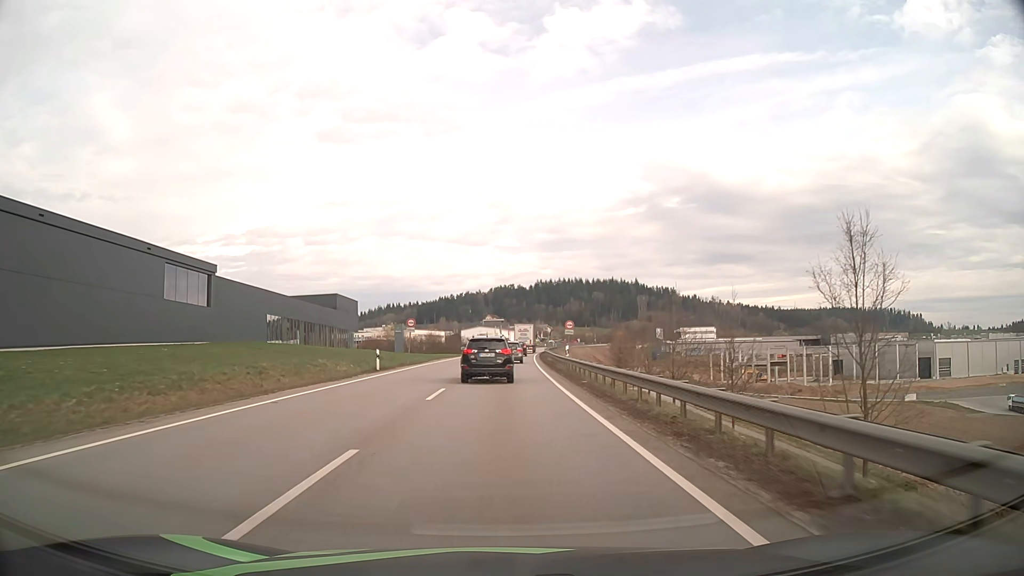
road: primary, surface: asphalt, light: Day
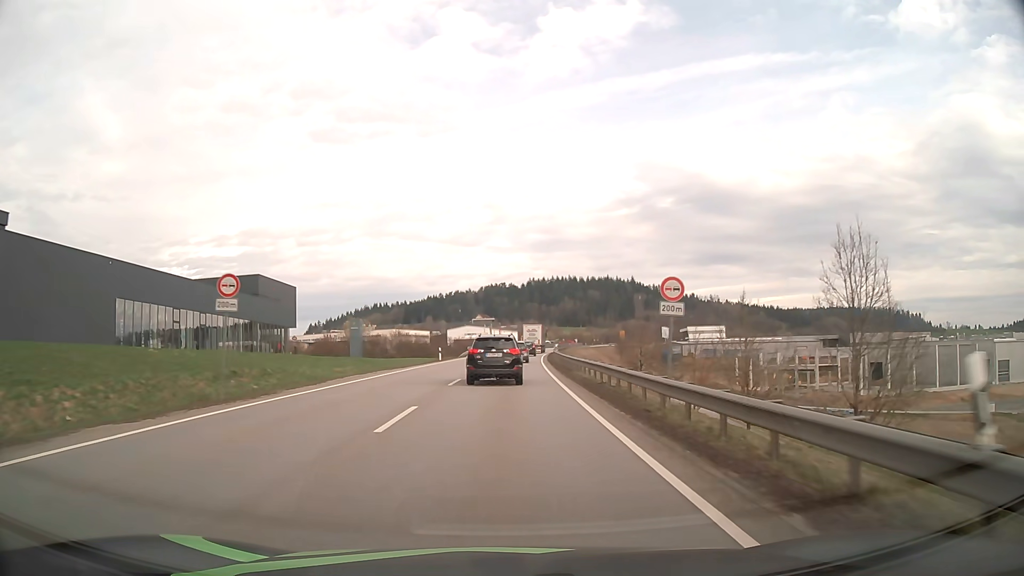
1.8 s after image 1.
(+0.1, +30.5) m; 0°
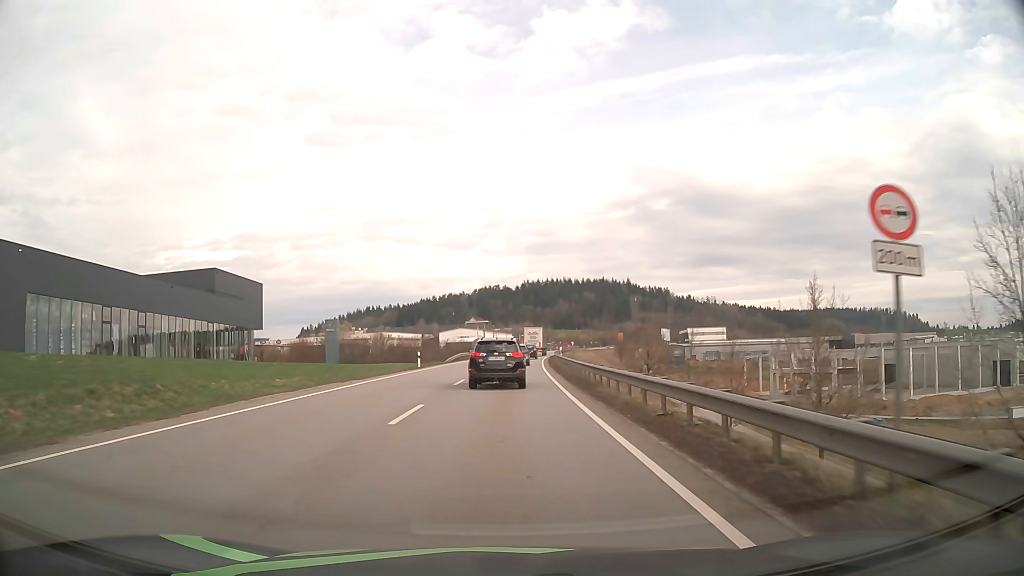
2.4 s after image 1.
(+0.1, +10.2) m; +1°
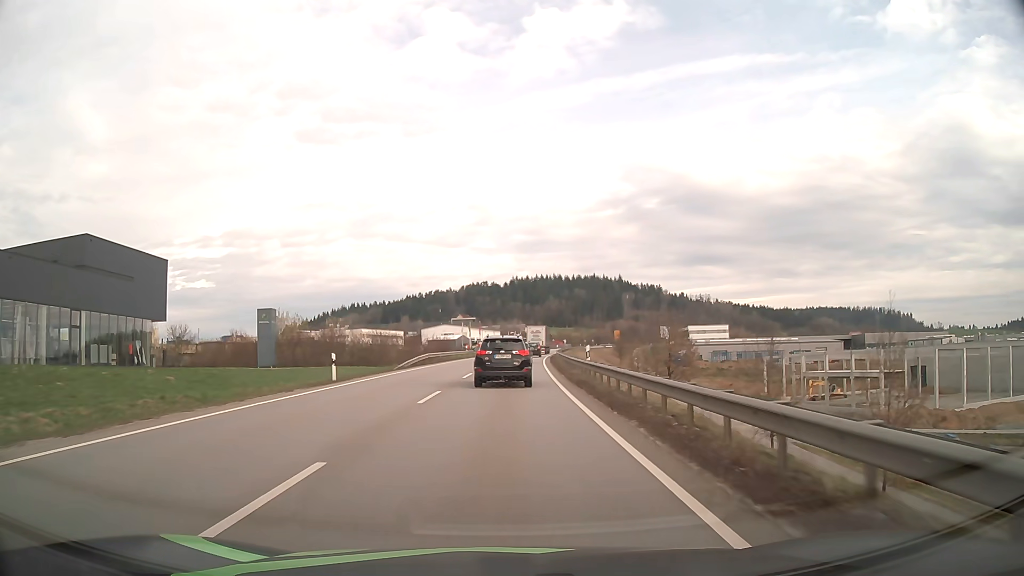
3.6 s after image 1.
(+0.2, +20.5) m; +1°
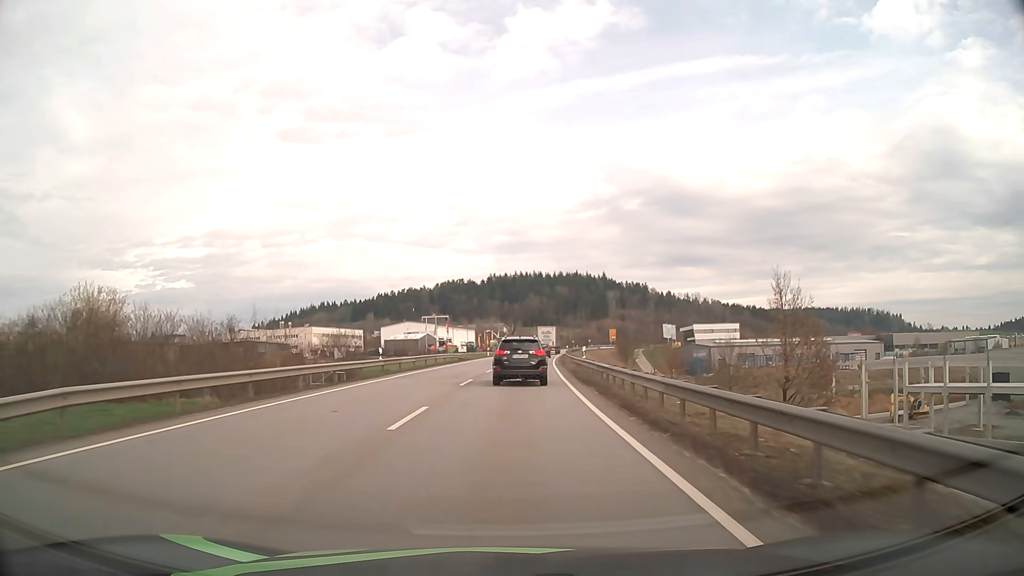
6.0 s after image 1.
(+0.6, +41.0) m; +2°
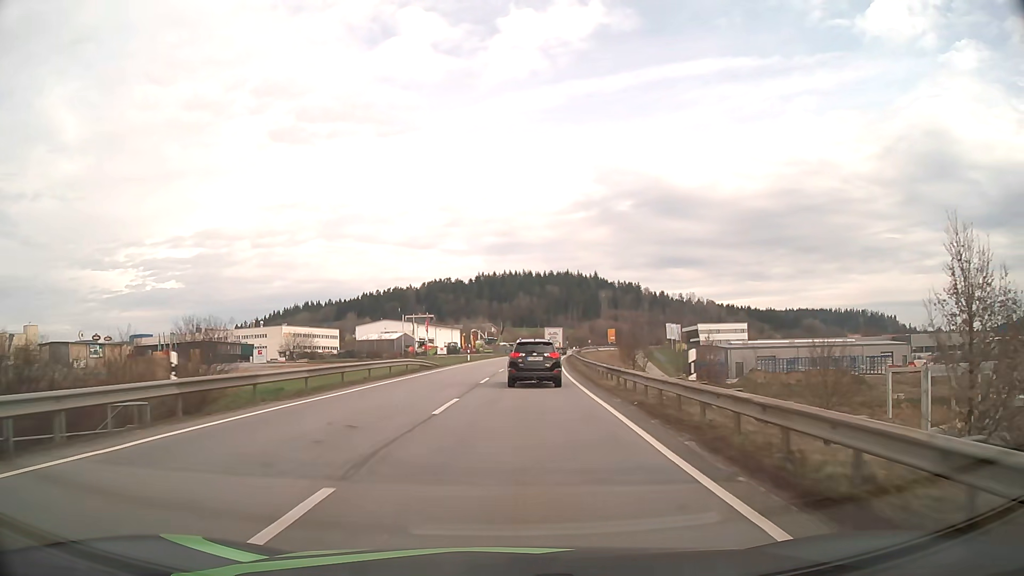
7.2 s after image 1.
(+0.2, +20.6) m; +1°
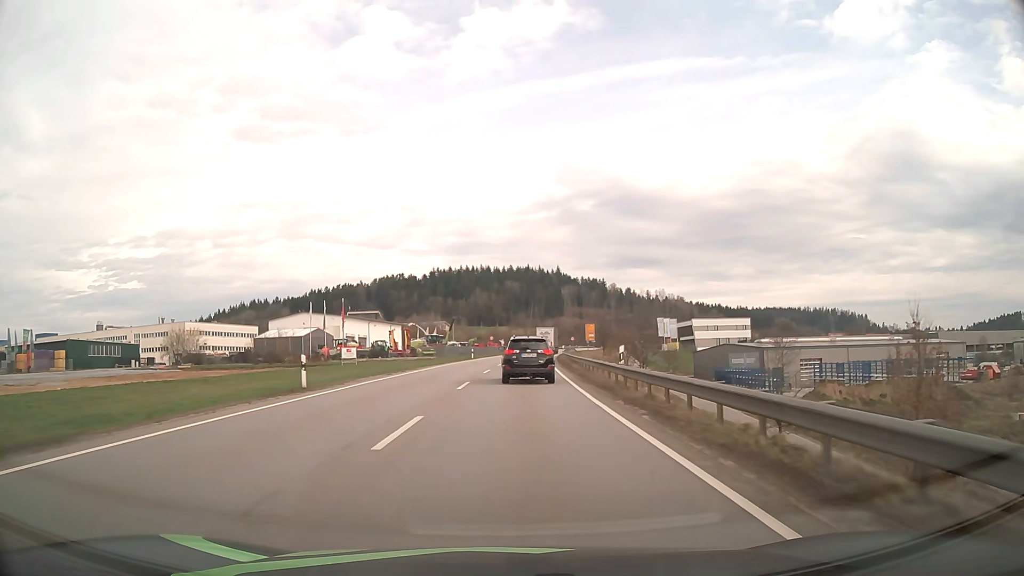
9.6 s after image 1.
(+1.4, +41.6) m; +4°
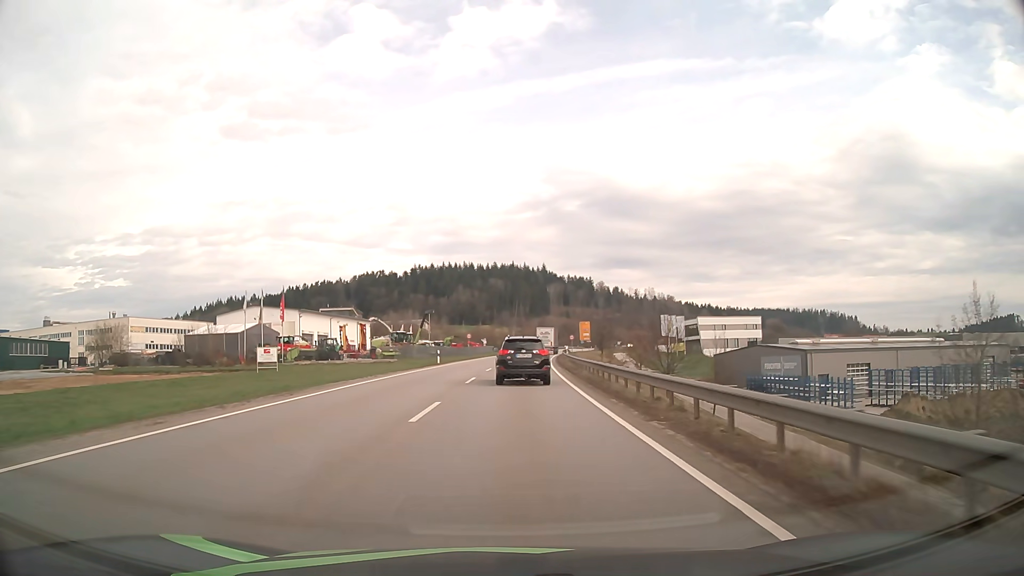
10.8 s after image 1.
(+0.2, +21.0) m; +1°
(0, +10) (0, +20) (+1, +30) (+1, +40) (+1, +50) (+2, +60) (+3, +70) (+4, +80) (+5, +90) (+6, +100) m
